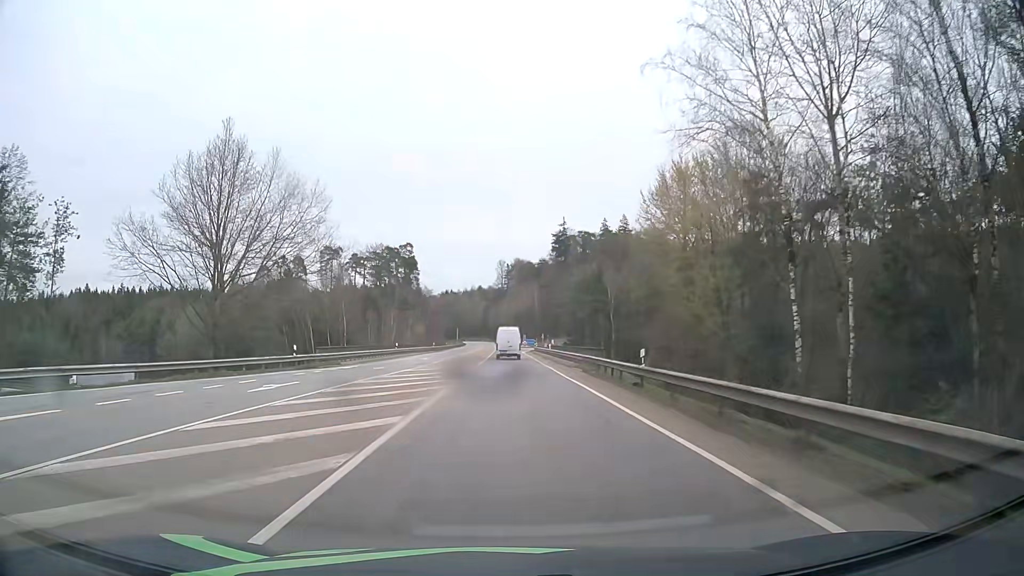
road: secondary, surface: asphalt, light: Day
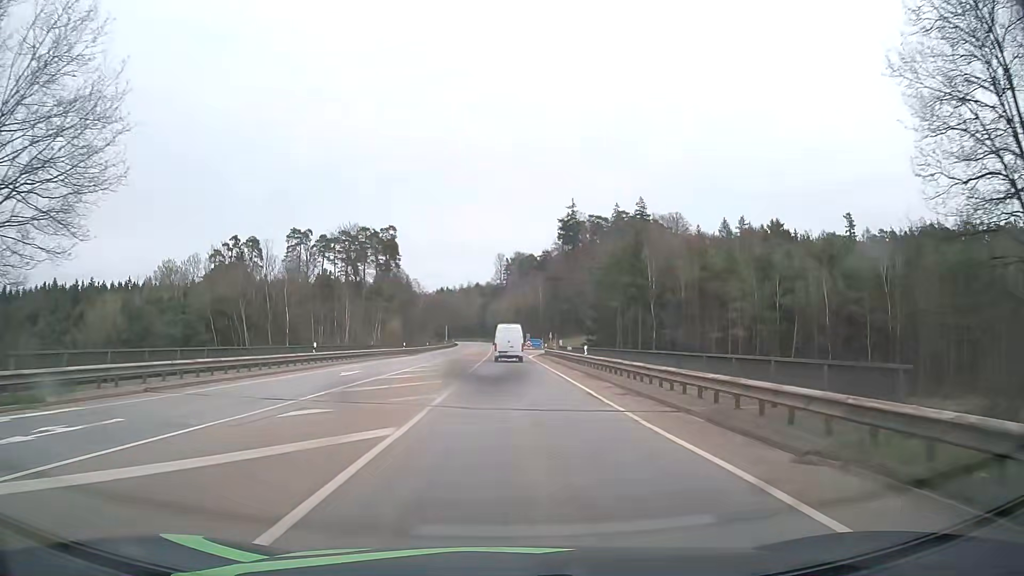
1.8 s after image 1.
(+0.1, +29.2) m; 0°
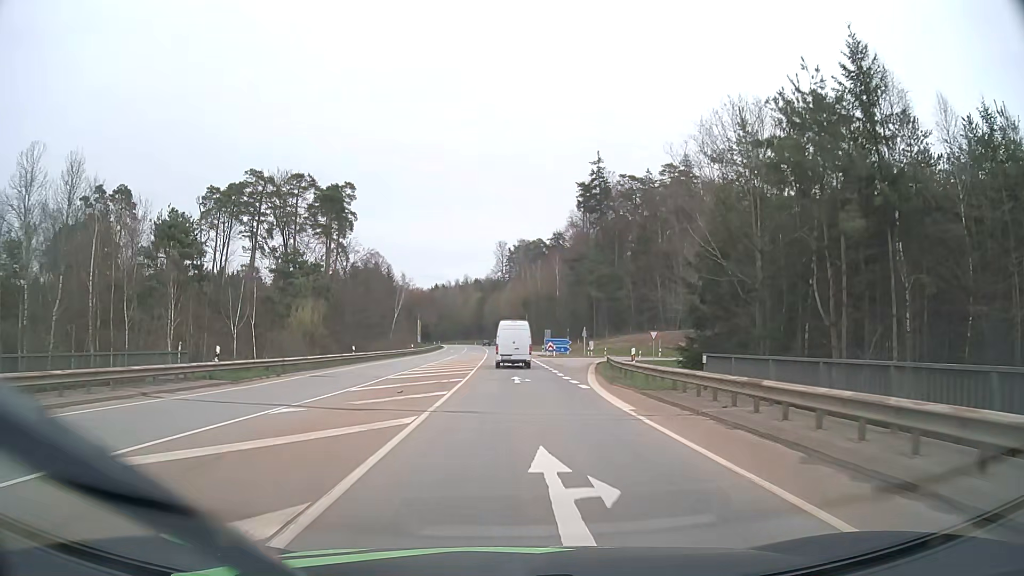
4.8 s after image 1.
(0.0, +49.3) m; 0°
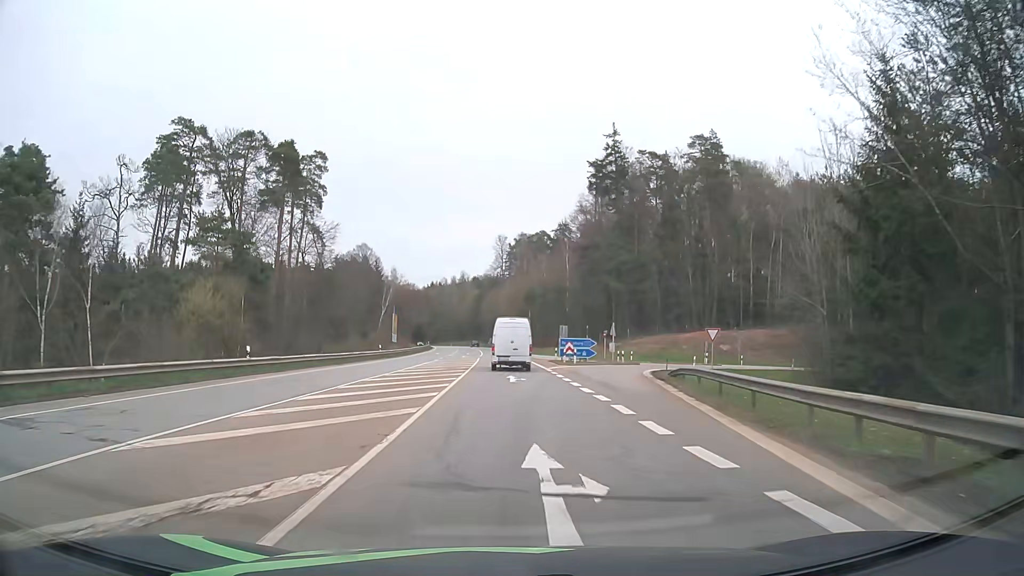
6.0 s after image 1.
(0.0, +20.3) m; 0°
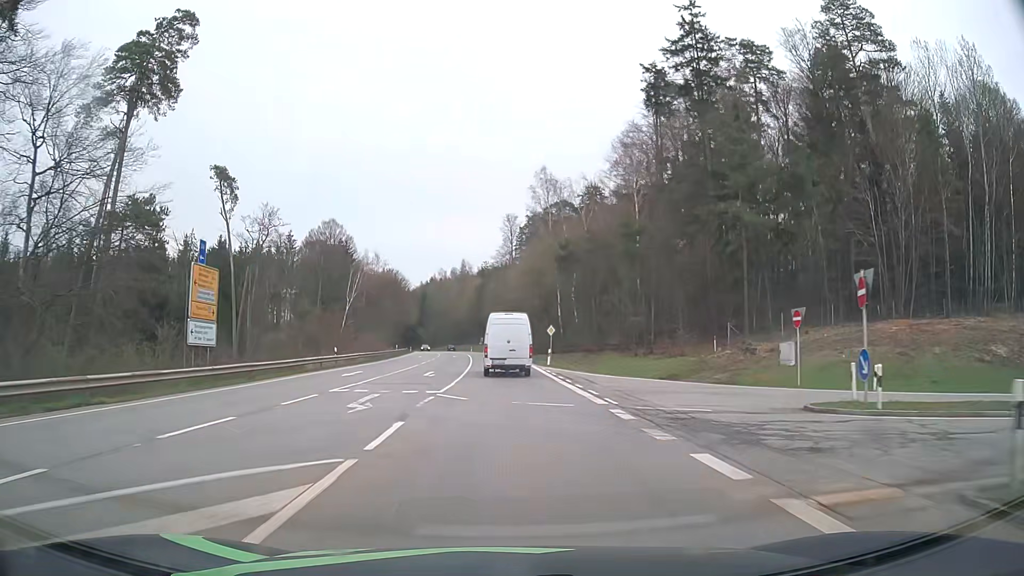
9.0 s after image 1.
(-0.3, +49.1) m; -1°
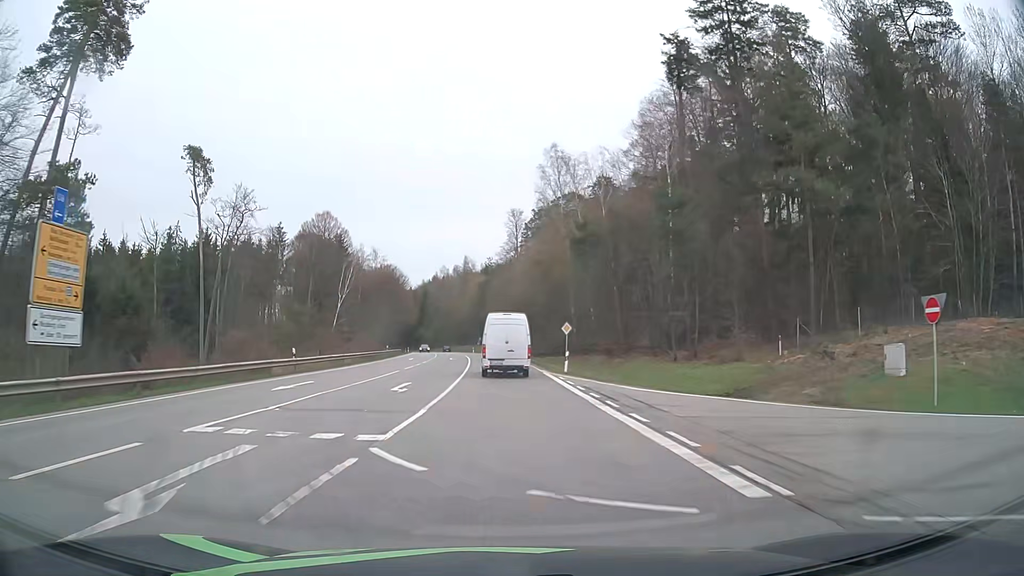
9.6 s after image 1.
(0.0, +9.6) m; 0°
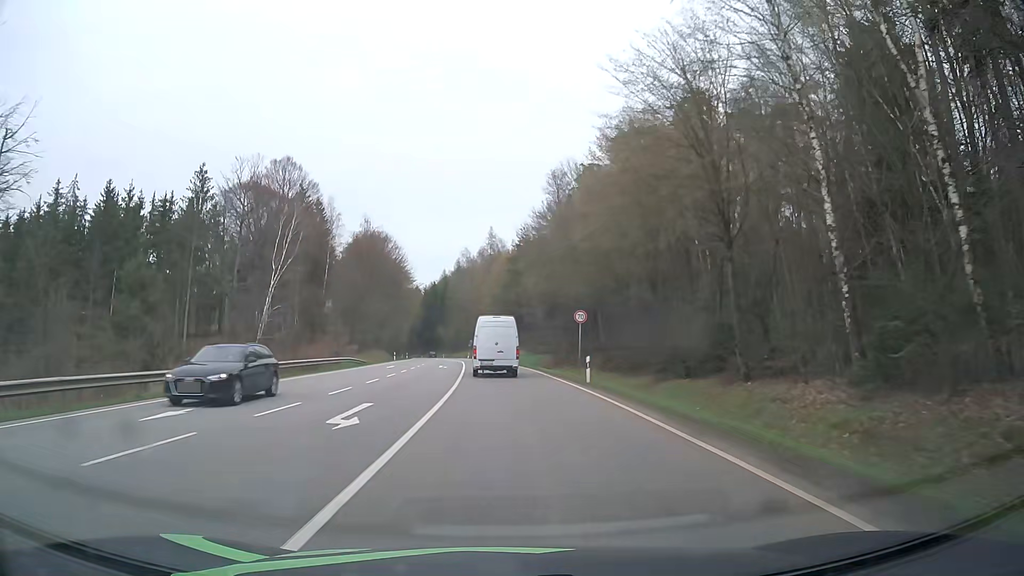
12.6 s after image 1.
(-1.1, +48.9) m; -3°
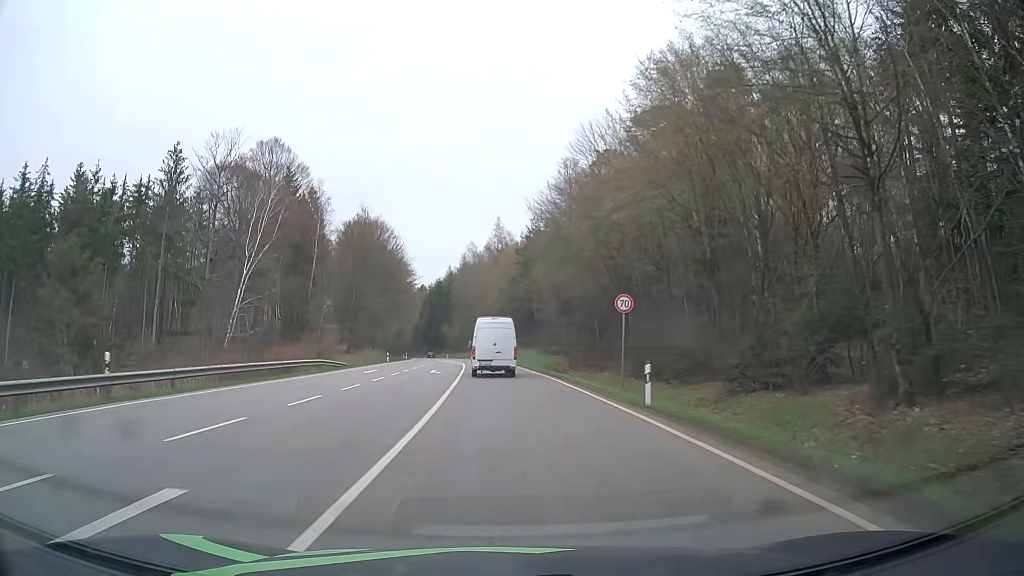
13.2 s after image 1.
(0.0, +10.0) m; -1°
(0, +10) (0, +20) (0, +30) (-1, +40) (-1, +50) (-2, +60) (-3, +70) (-4, +80) (-5, +90) (-6, +100) m
